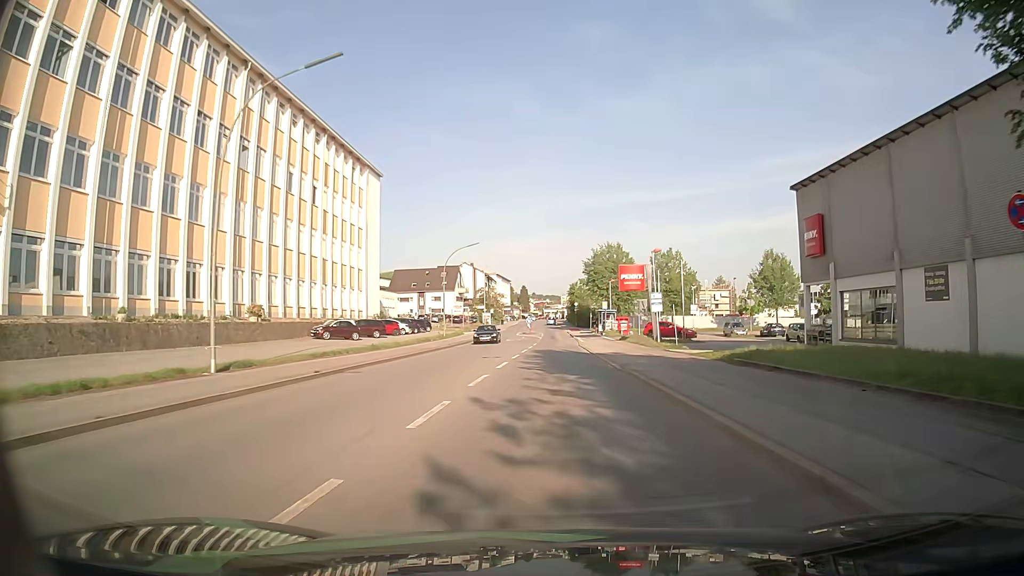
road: tertiary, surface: asphalt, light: Day
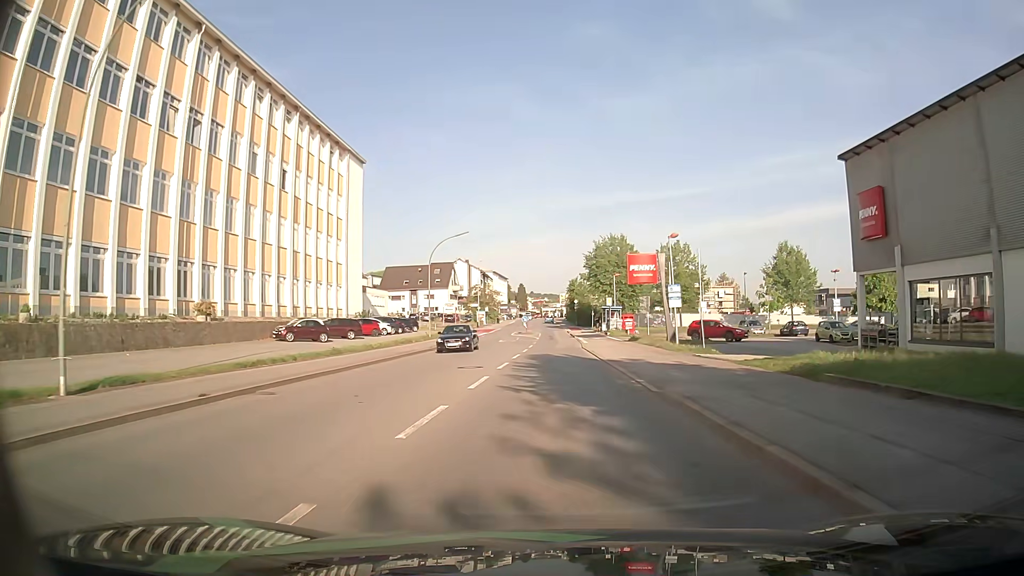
(0.0, +6.9) m; +1°
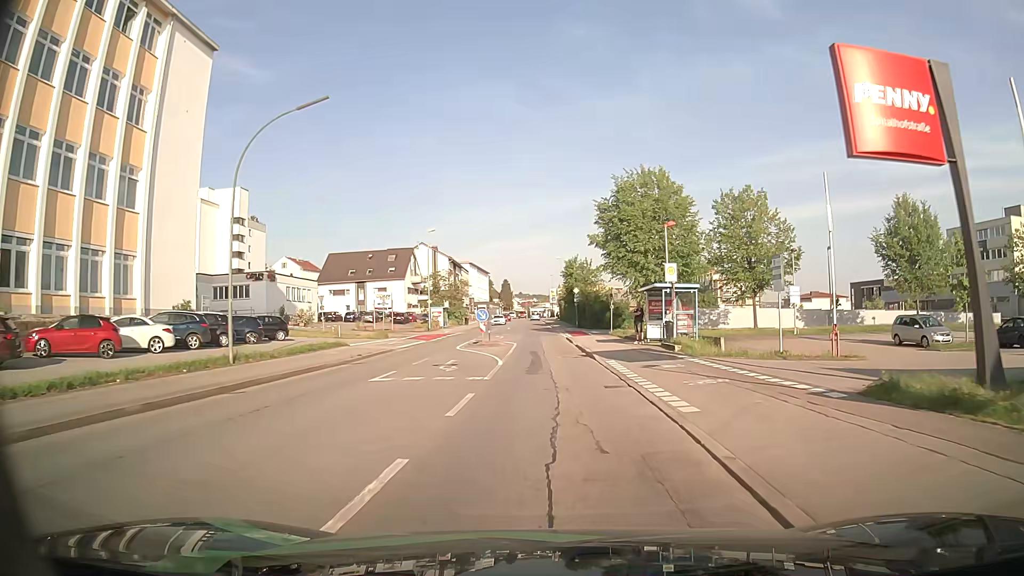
(-0.1, +35.0) m; 0°
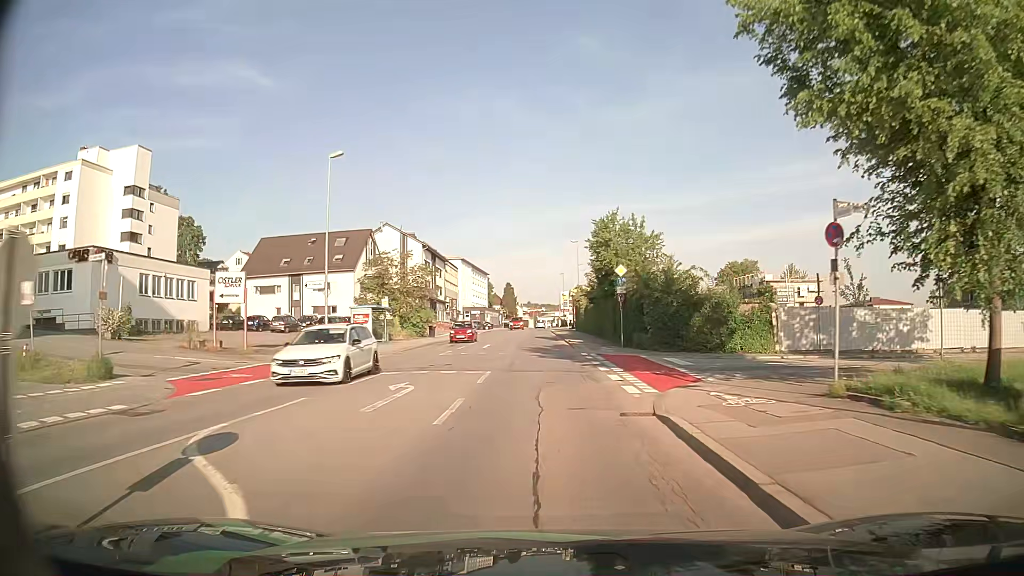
(-0.1, +34.4) m; -1°
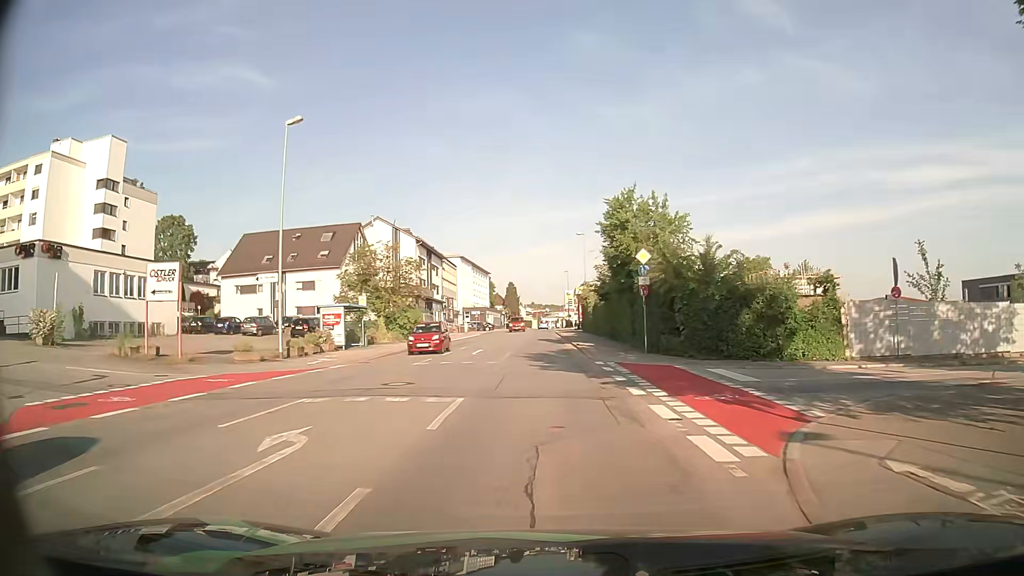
(0.0, +6.7) m; 0°
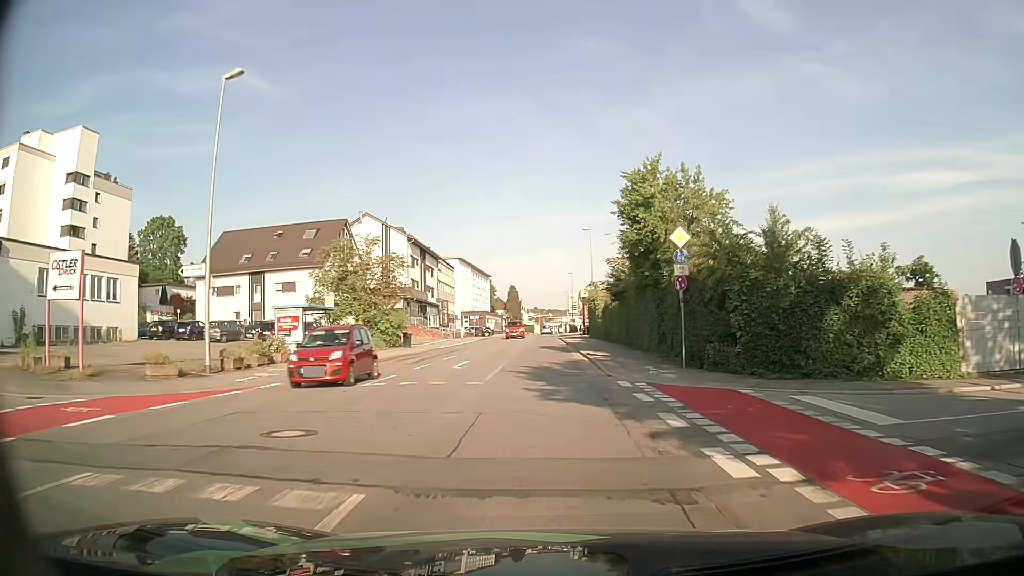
(0.0, +6.8) m; +1°
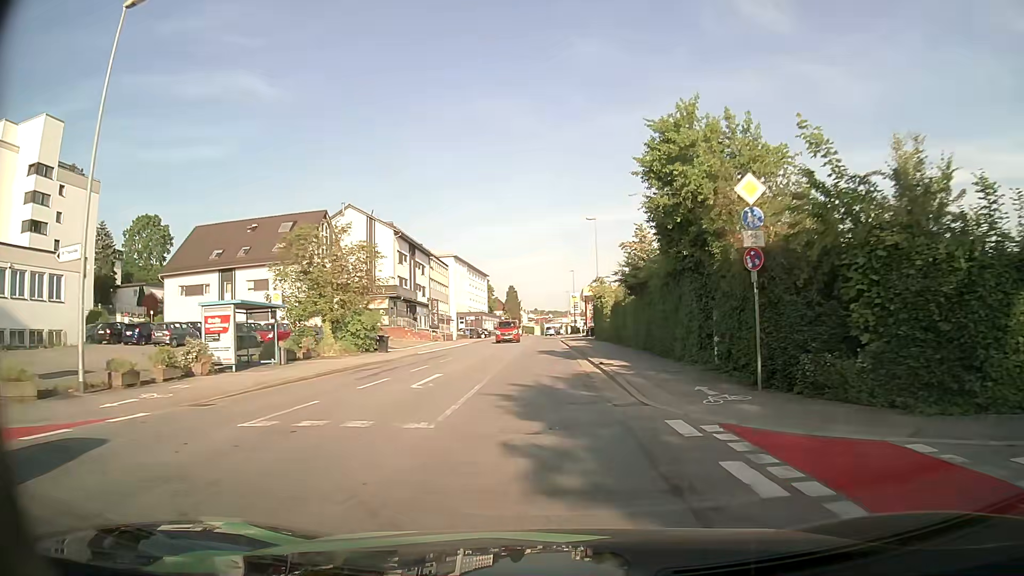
(-0.1, +7.0) m; -1°
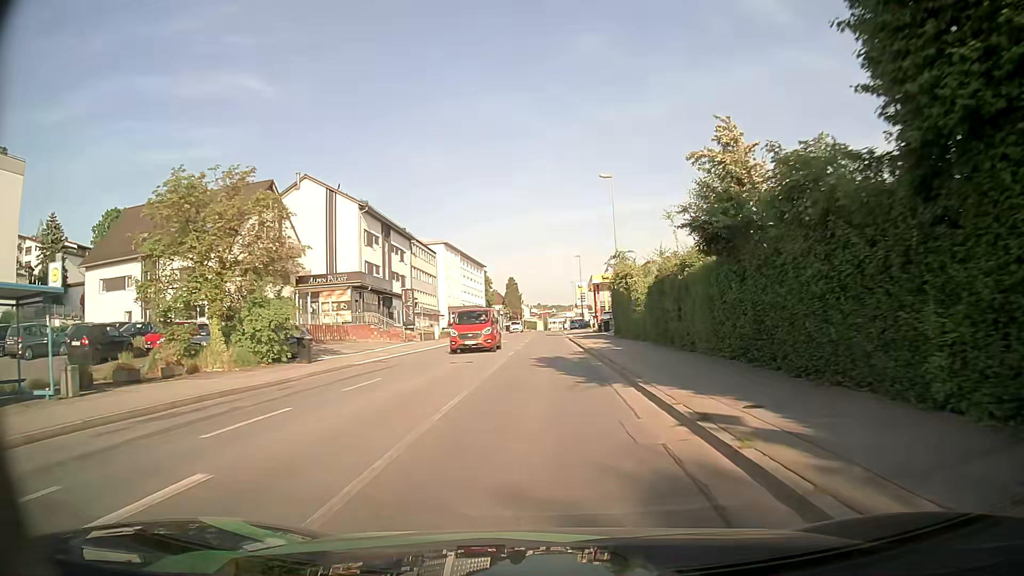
(+0.1, +14.1) m; 0°
(0, +10) (0, +20) (0, +30) (0, +40) (-1, +50) (-1, +60) (-1, +70) (-1, +80) (-1, +90) (-1, +100) m
